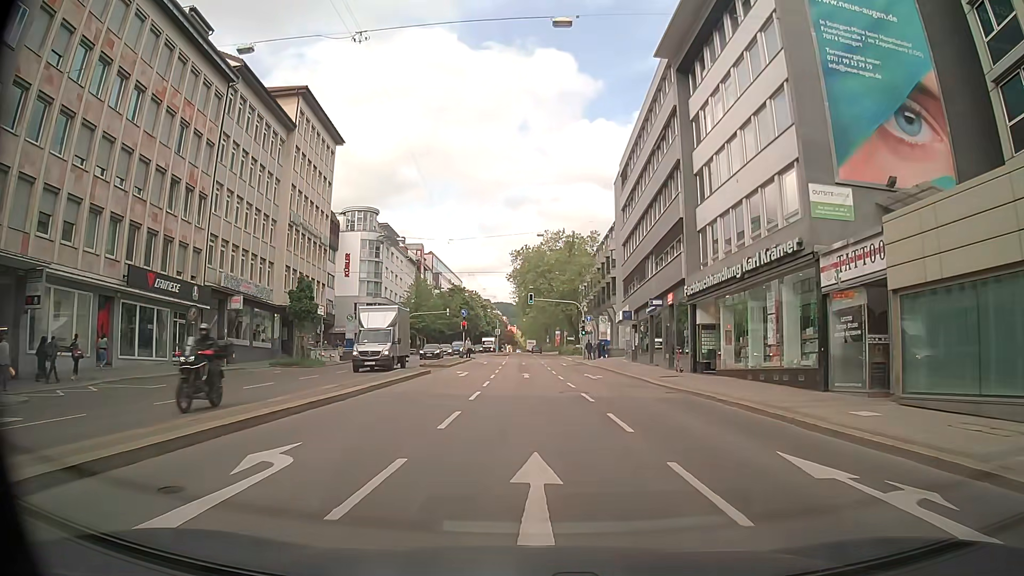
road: secondary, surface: asphalt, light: Day
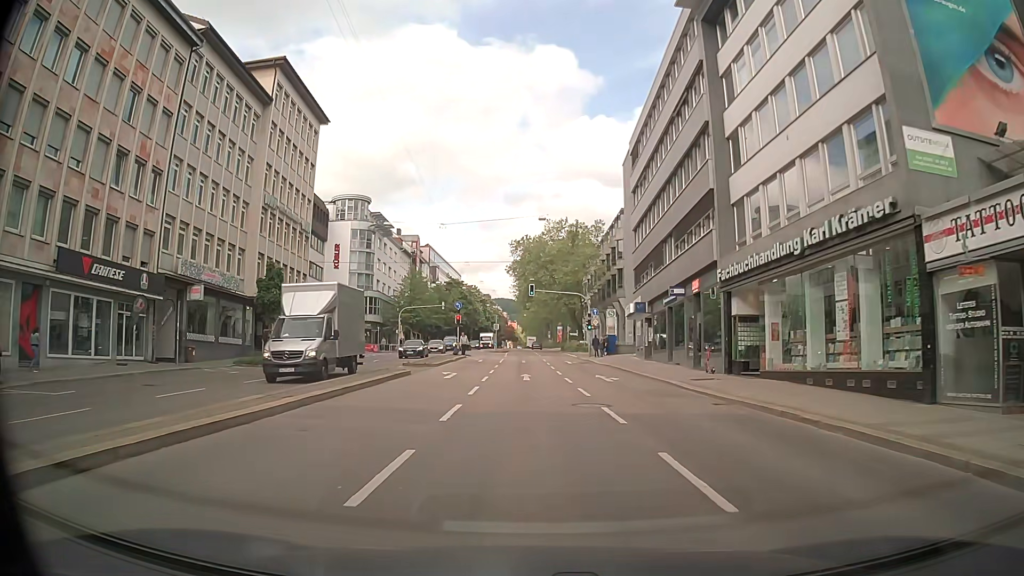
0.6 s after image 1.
(0.0, +5.6) m; +1°
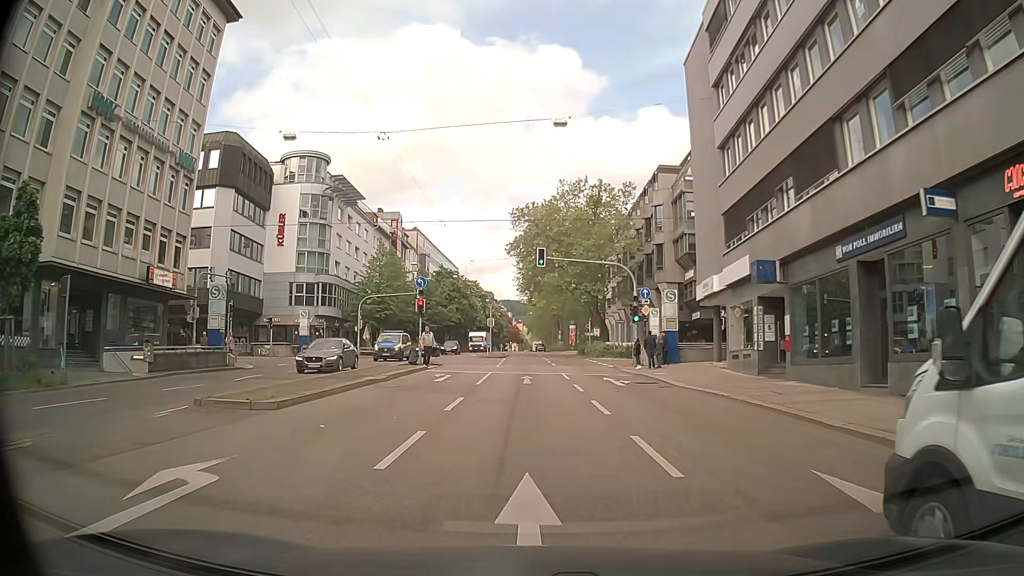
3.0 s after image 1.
(-0.6, +22.7) m; -2°
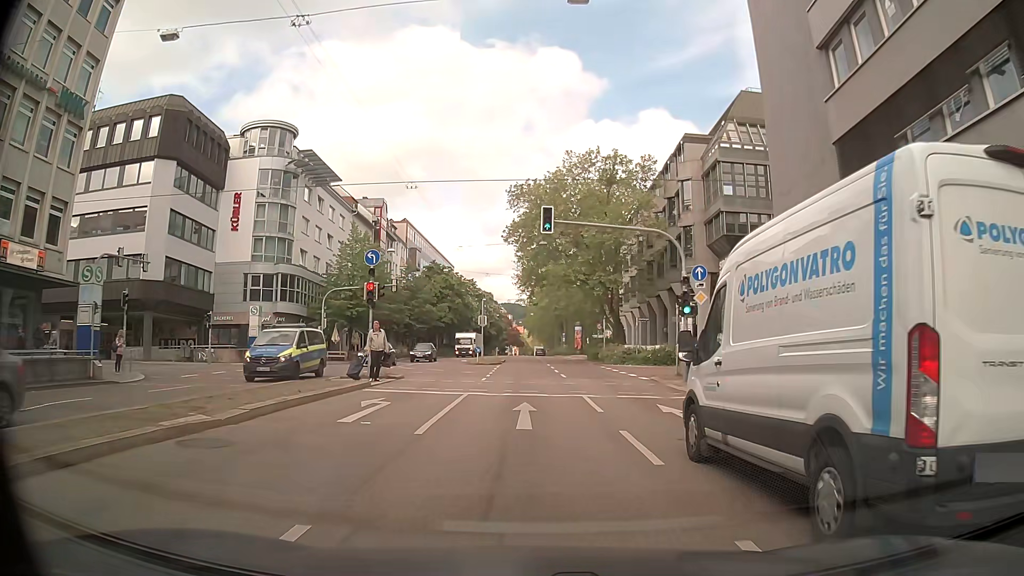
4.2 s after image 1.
(0.0, +11.4) m; 0°
(0, +10) (0, +20) (0, +30) (0, +40) (0, +50) (0, +60) (-1, +70) (-1, +80) (-1, +90) (-1, +100) m
